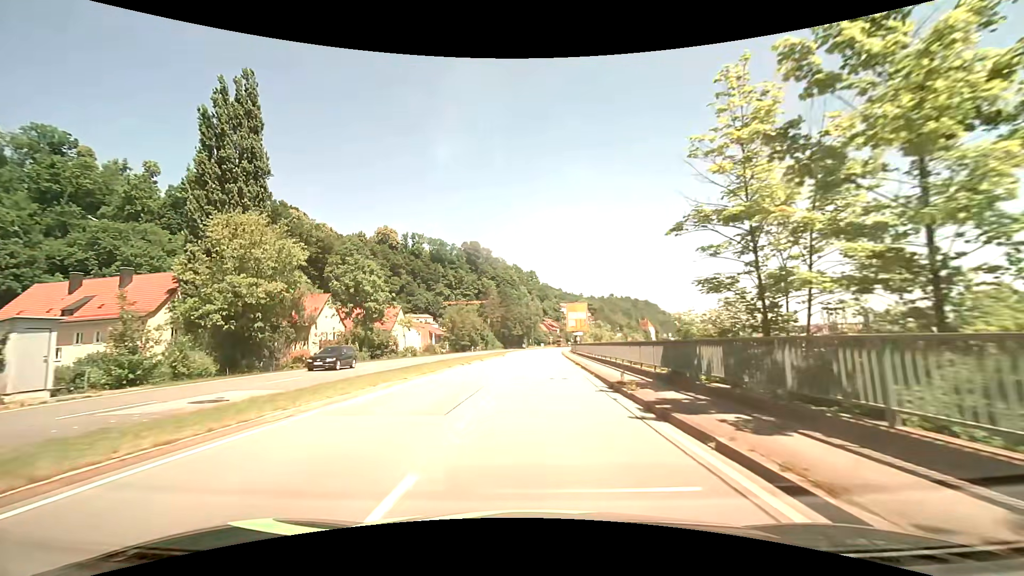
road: primary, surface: asphalt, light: Day
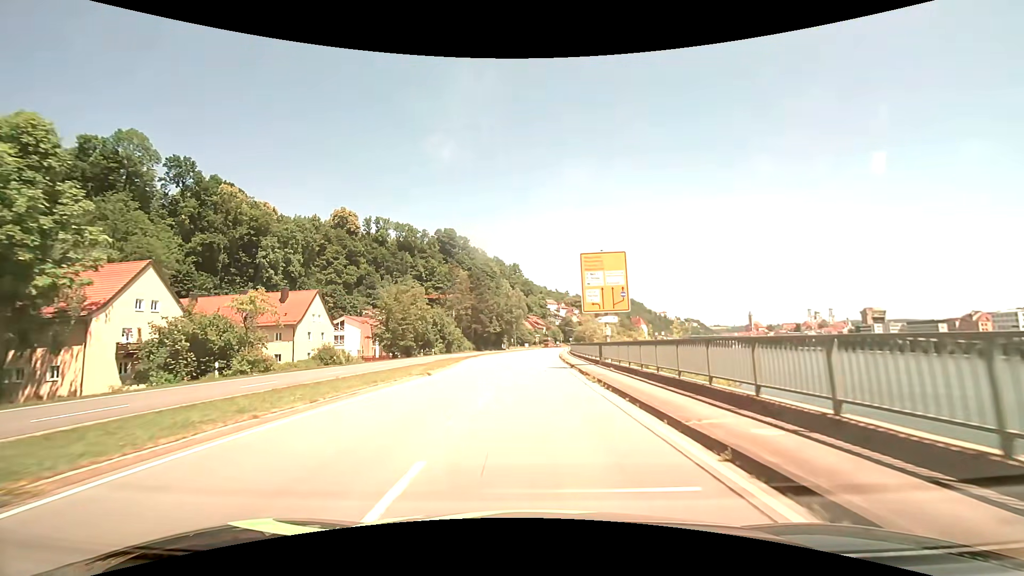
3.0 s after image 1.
(+0.8, +35.2) m; +2°
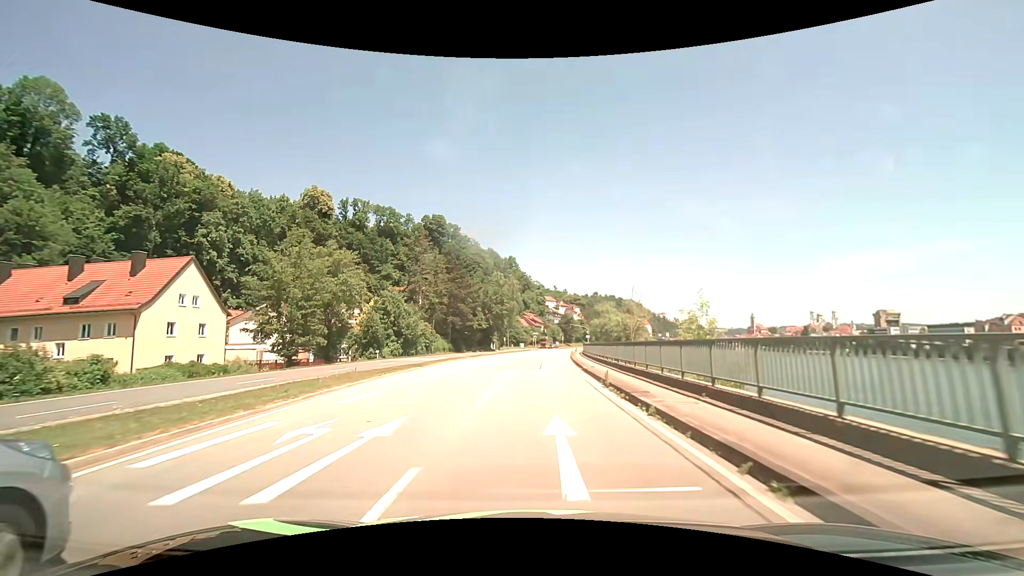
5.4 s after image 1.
(+0.1, +27.2) m; 0°
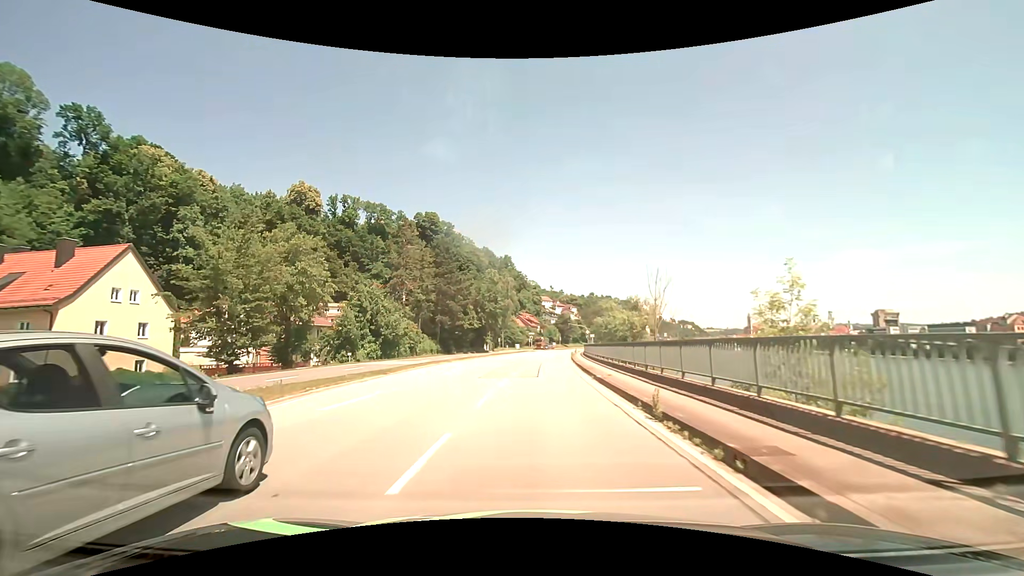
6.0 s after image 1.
(+0.1, +6.8) m; +1°
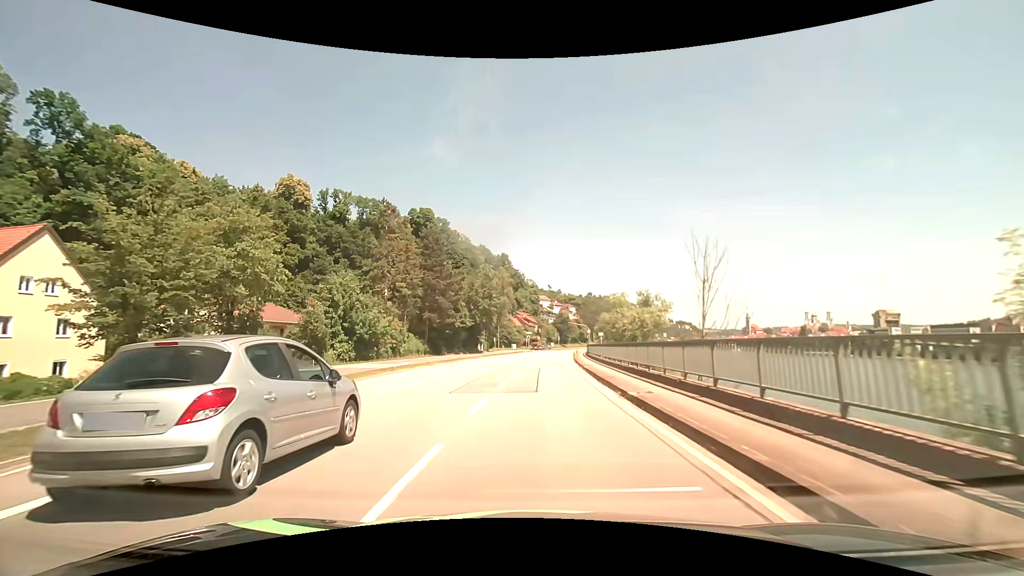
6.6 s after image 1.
(0.0, +6.9) m; 0°
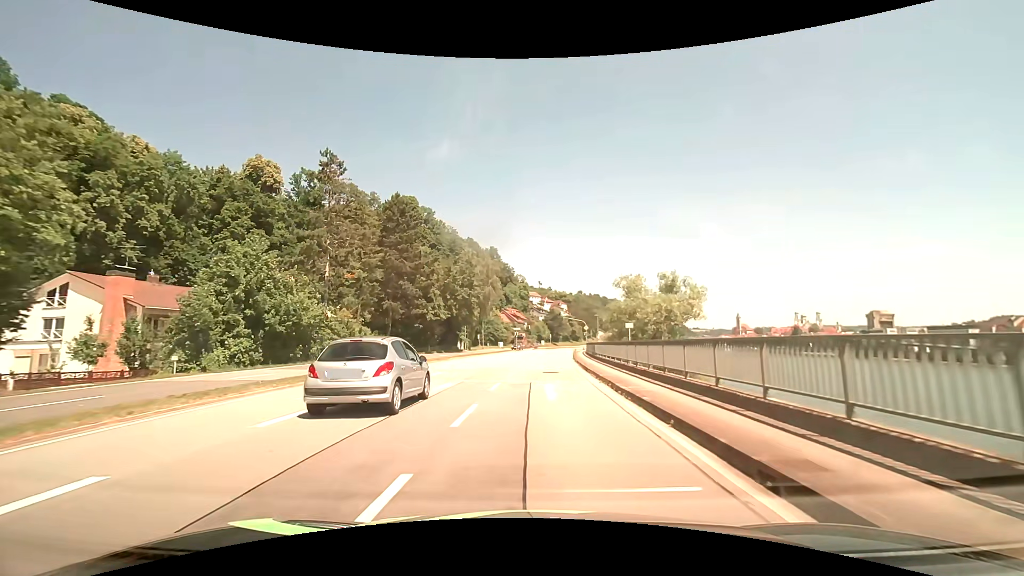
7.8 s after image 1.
(+0.1, +13.8) m; +1°
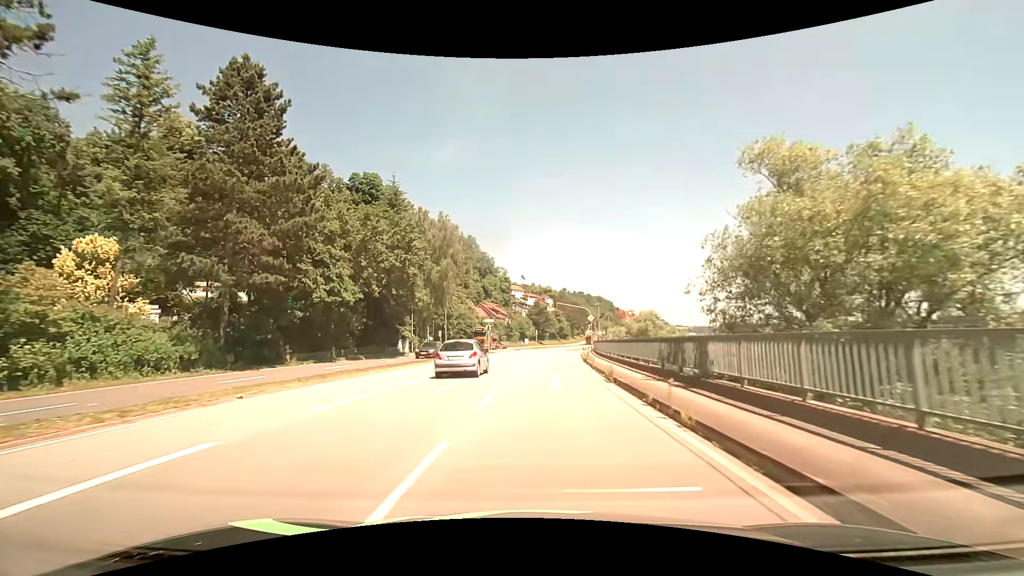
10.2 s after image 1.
(+0.6, +28.3) m; +2°
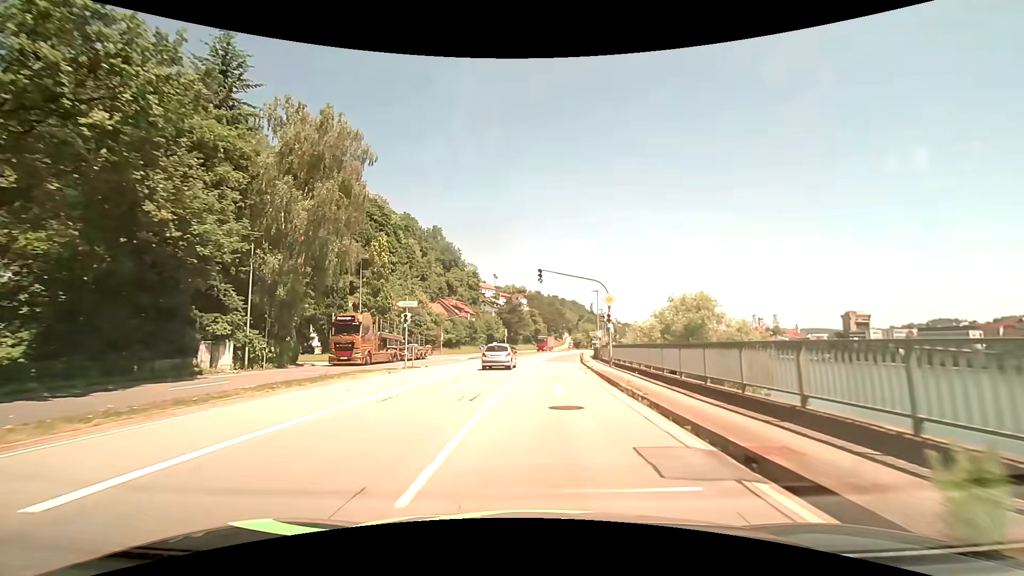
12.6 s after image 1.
(+0.7, +29.4) m; +3°
(0, +10) (0, +20) (+1, +30) (+2, +40) (+3, +50) (+4, +60) (+5, +70) (+6, +80) (+8, +90) (+10, +99) m
